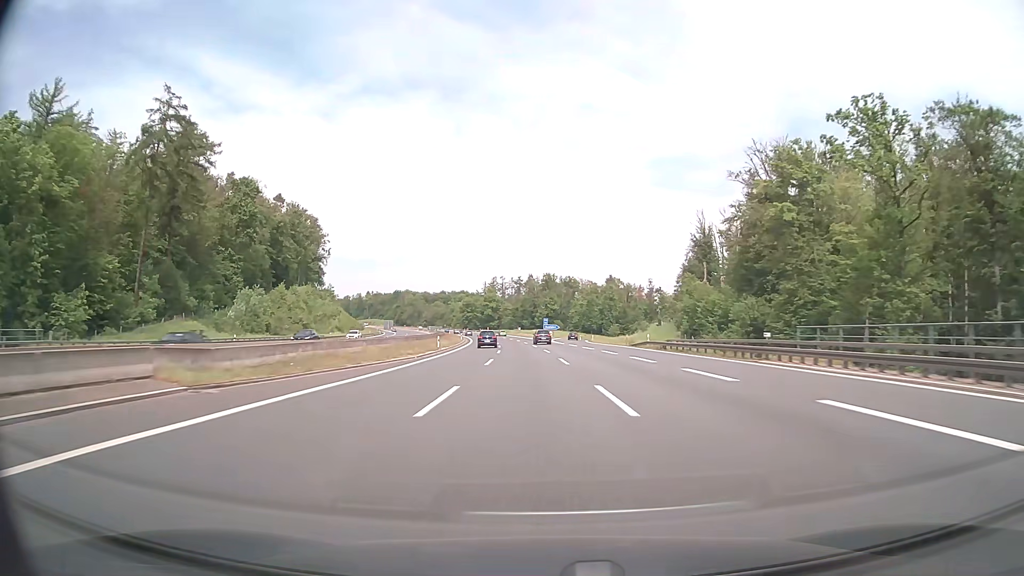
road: motorway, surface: asphalt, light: Day
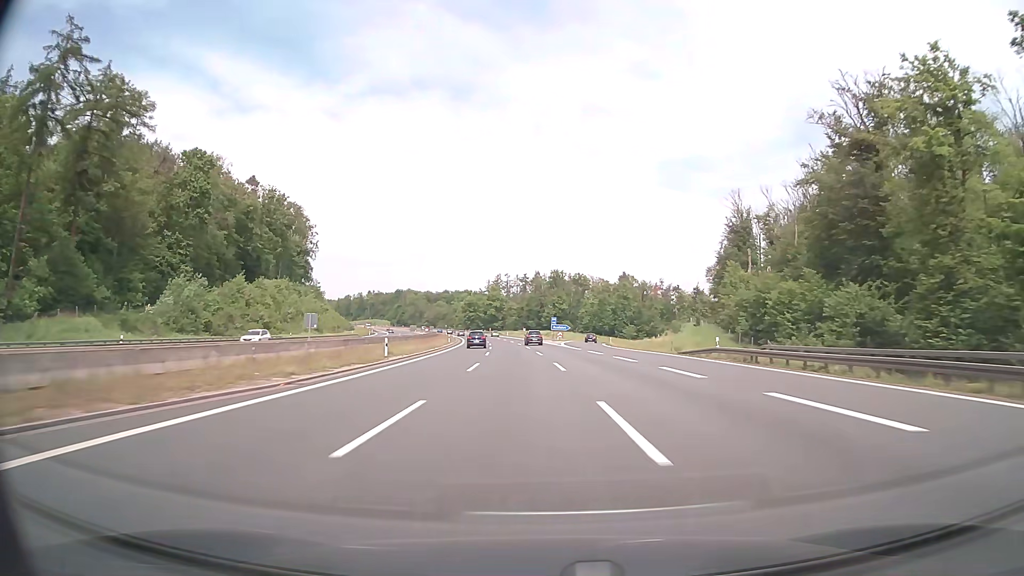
(-0.2, +21.9) m; -1°
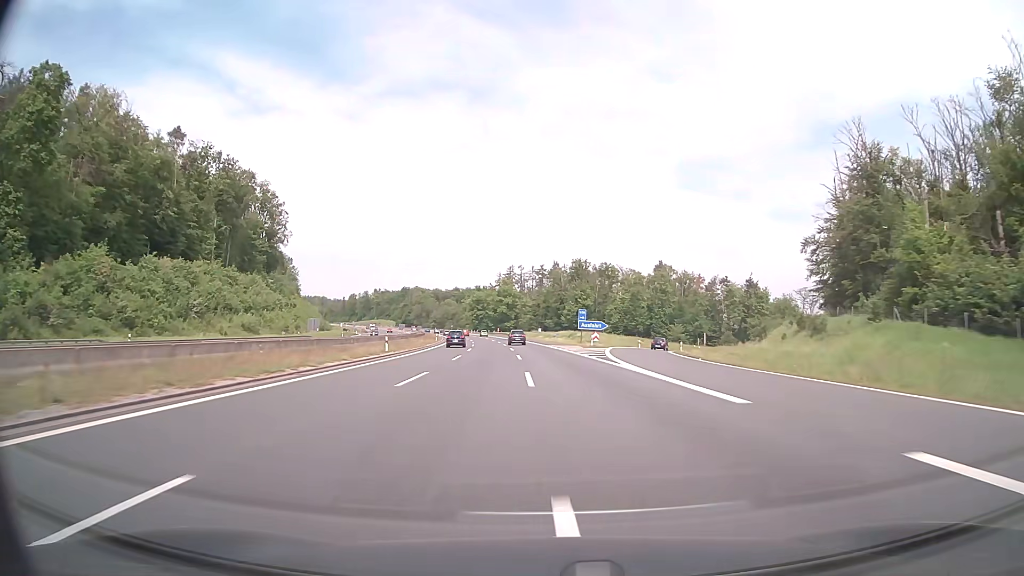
(-0.5, +43.6) m; -1°
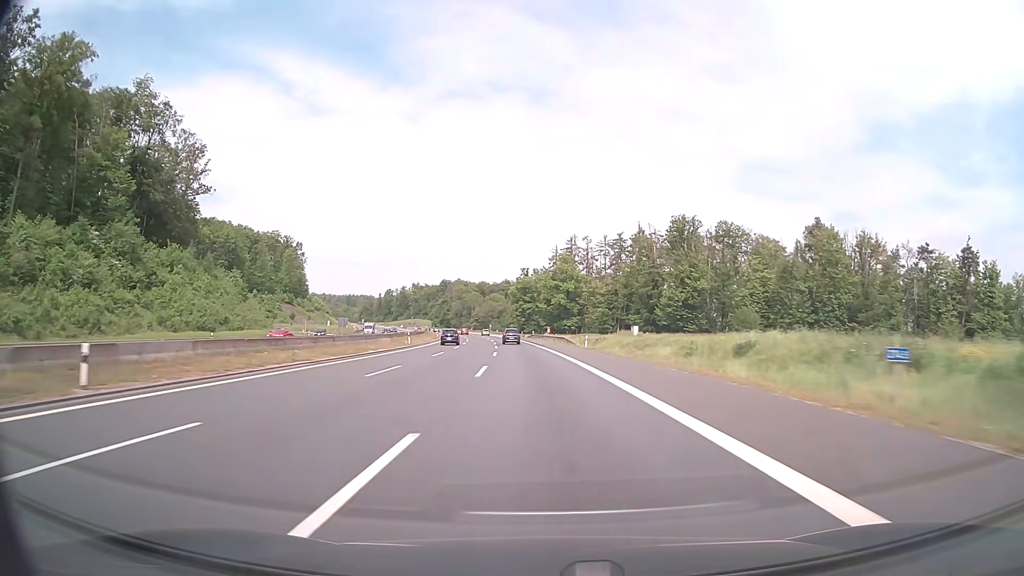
(-4.1, +86.5) m; -5°
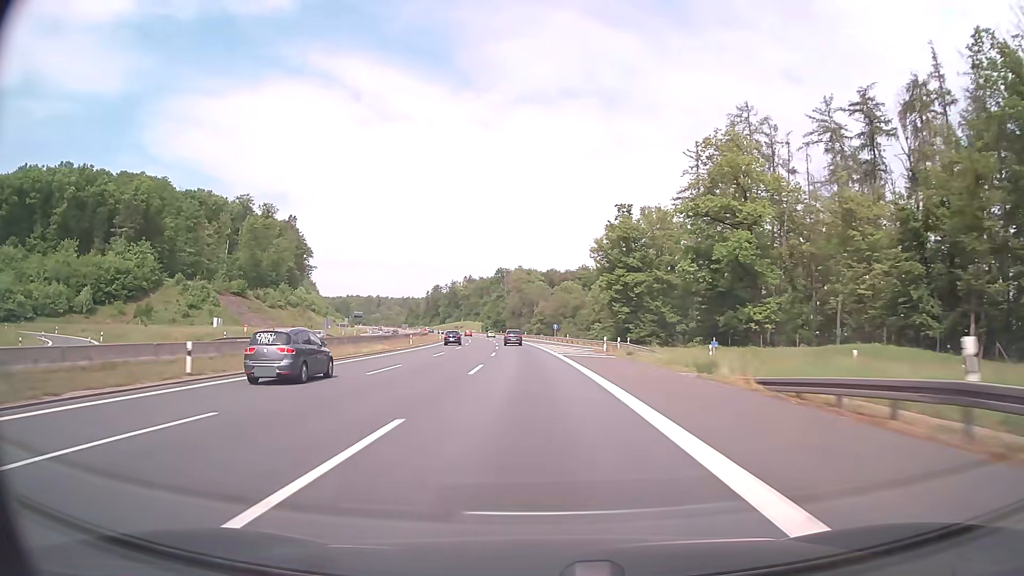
(-6.4, +106.4) m; -7°
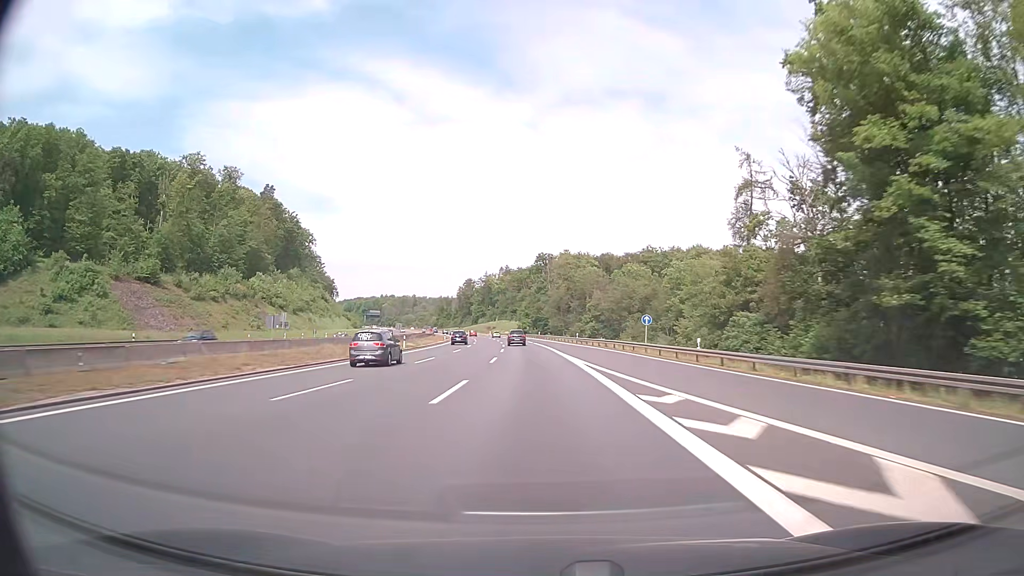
(-2.2, +63.3) m; -4°
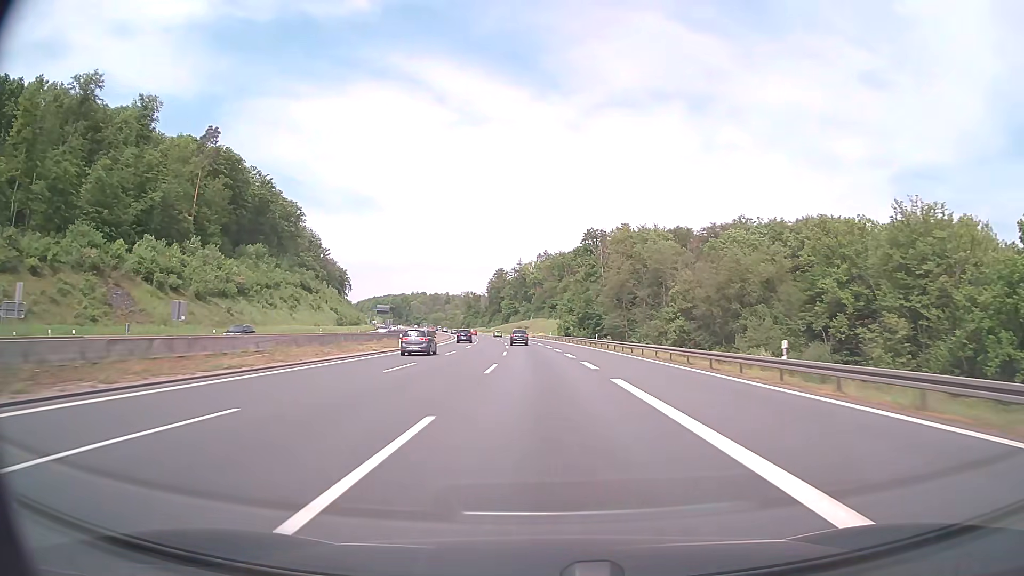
(-2.2, +62.7) m; -4°
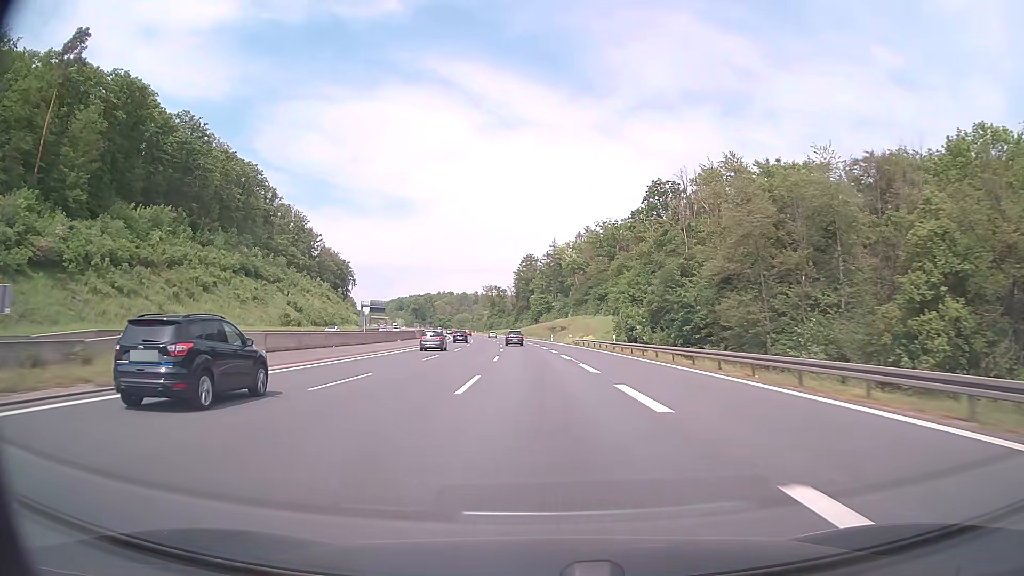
(-1.6, +61.8) m; -3°
(0, +10) (0, +20) (0, +30) (-1, +40) (-1, +50) (-2, +60) (-2, +70) (-3, +80) (-4, +90) (-5, +100) m
